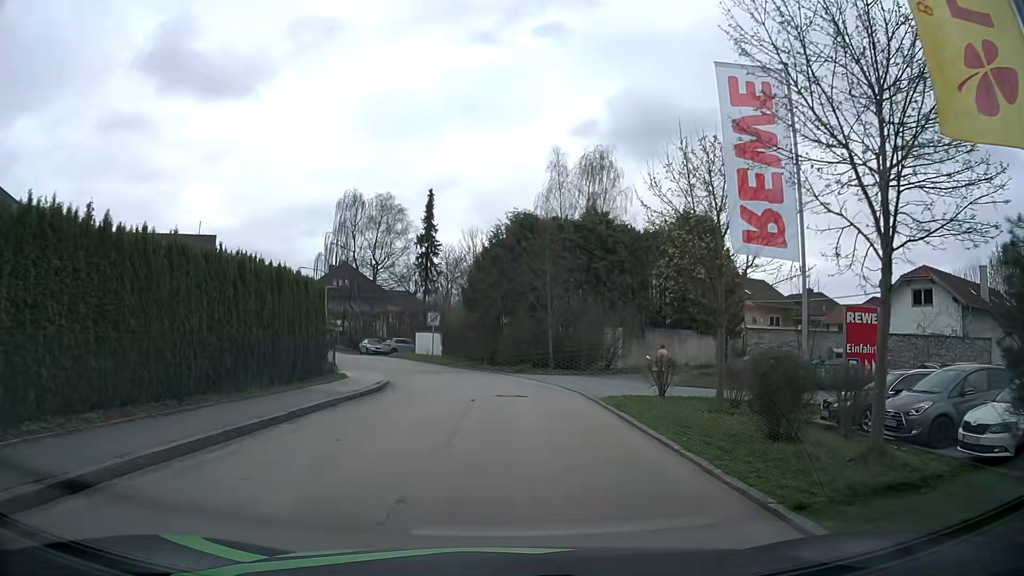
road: residential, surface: asphalt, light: Day
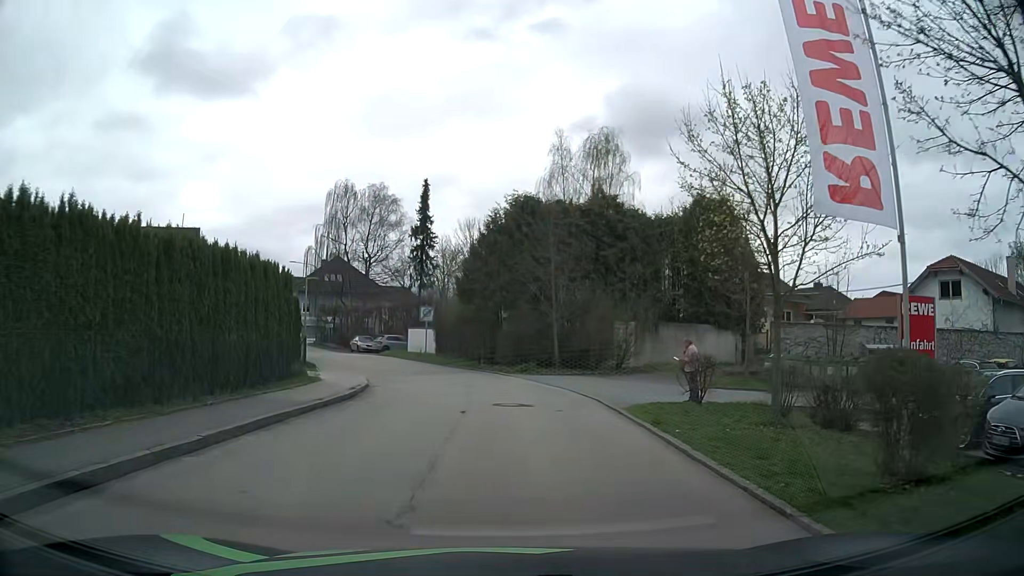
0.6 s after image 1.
(0.0, +3.7) m; -1°
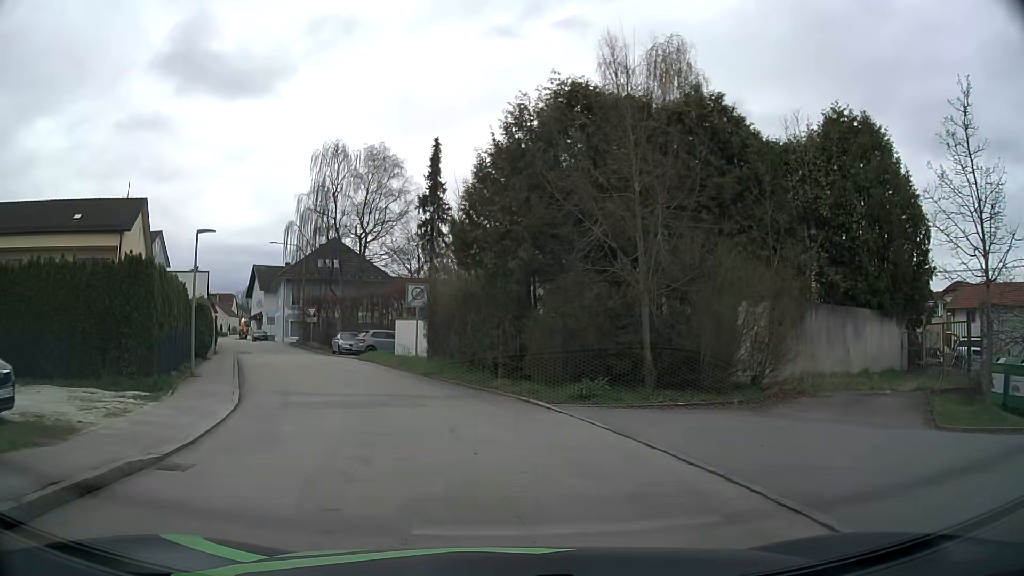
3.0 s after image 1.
(0.0, +15.2) m; -3°
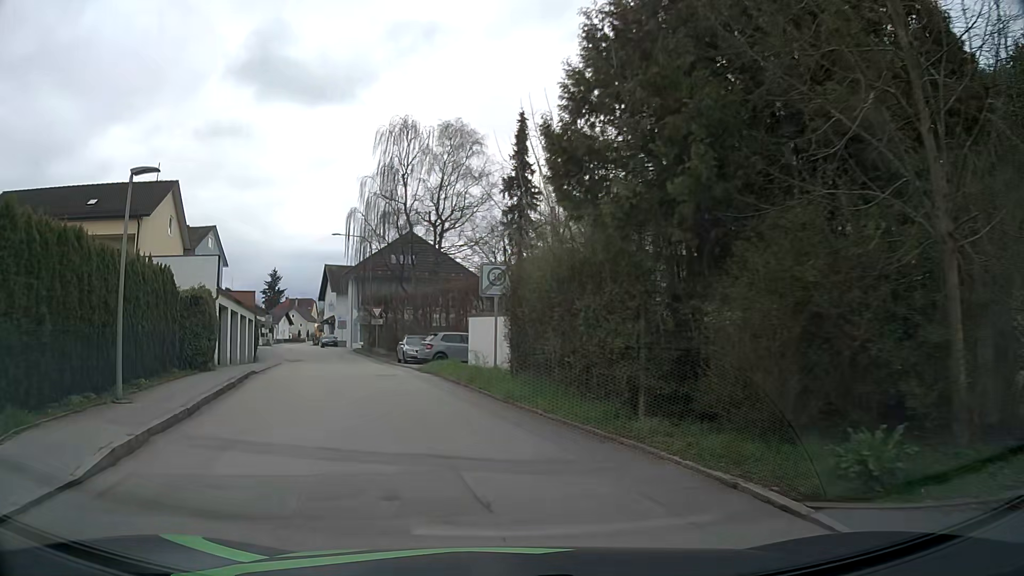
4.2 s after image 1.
(-0.4, +8.4) m; -7°
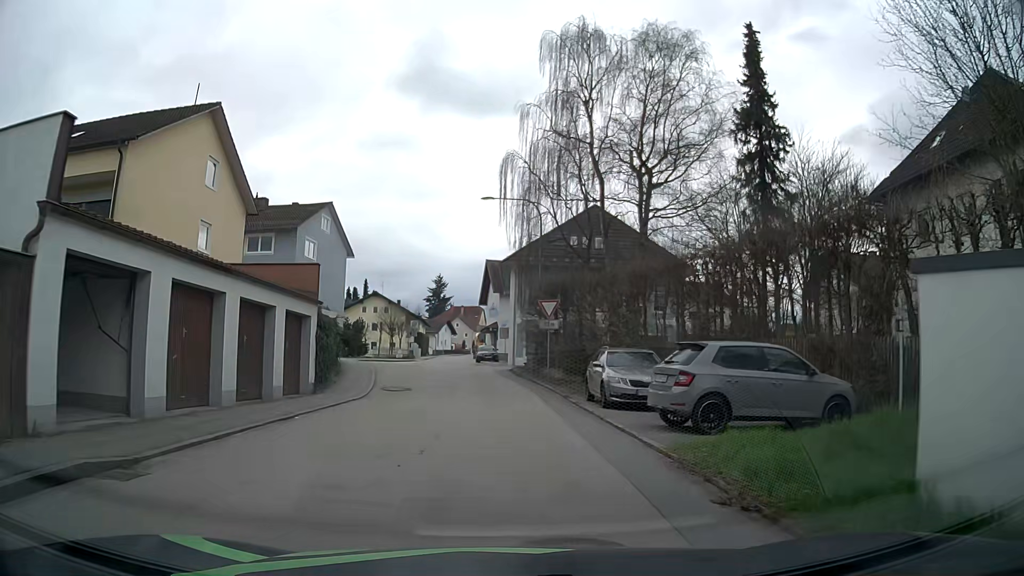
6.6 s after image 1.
(-2.7, +17.6) m; -15°
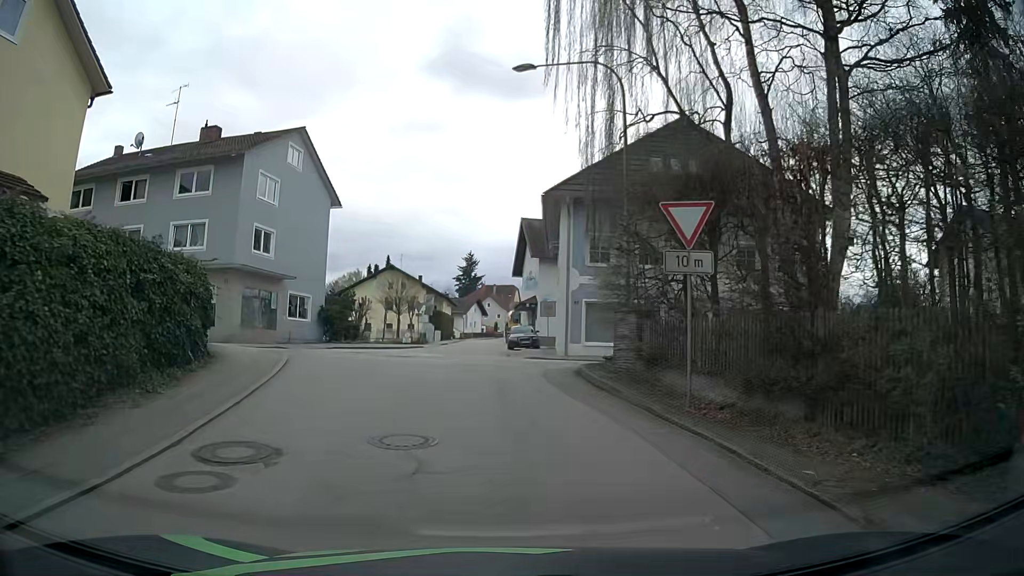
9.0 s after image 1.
(-0.2, +16.0) m; -3°
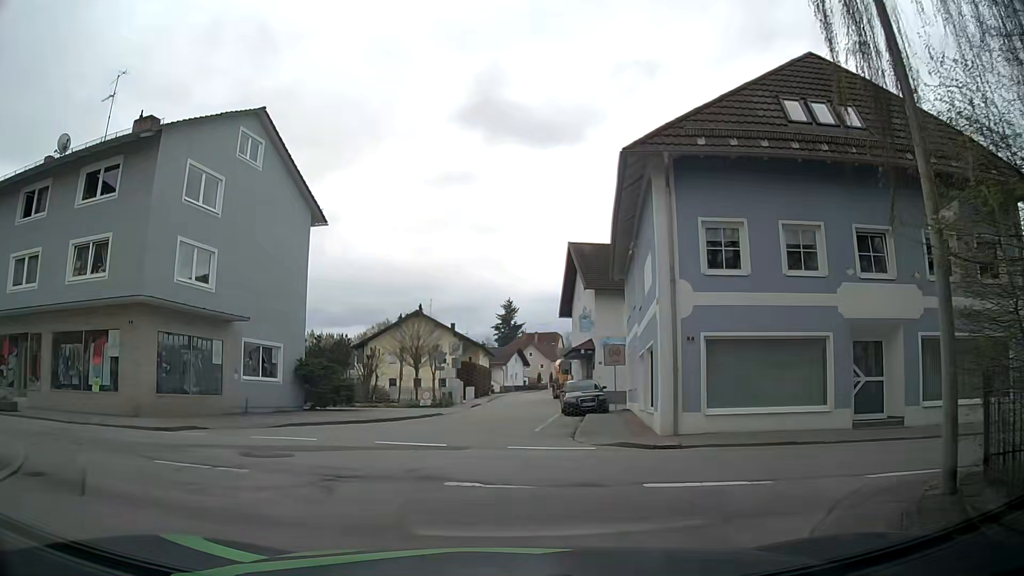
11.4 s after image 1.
(-0.2, +11.9) m; -4°
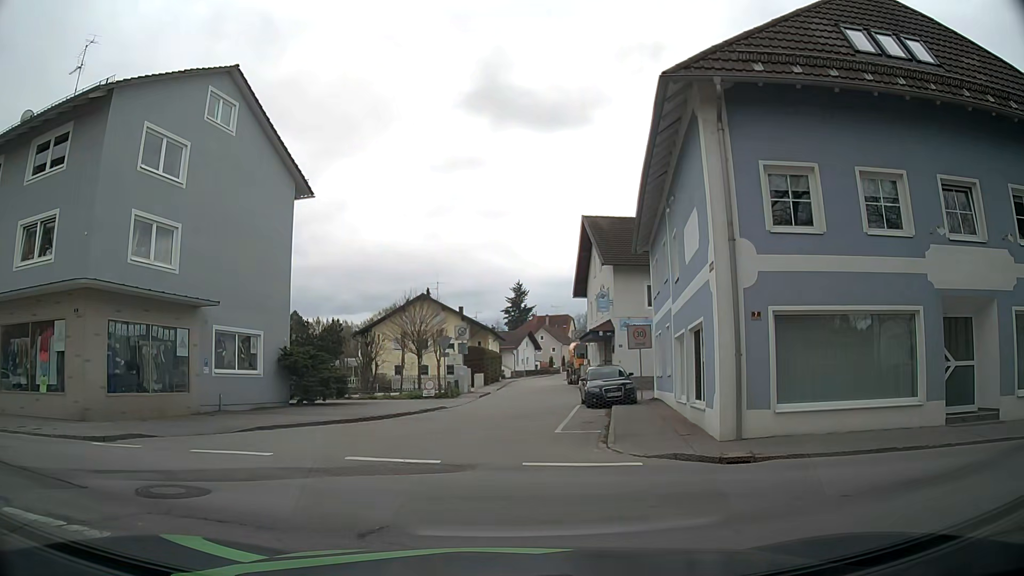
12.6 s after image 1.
(0.0, +3.5) m; 0°
